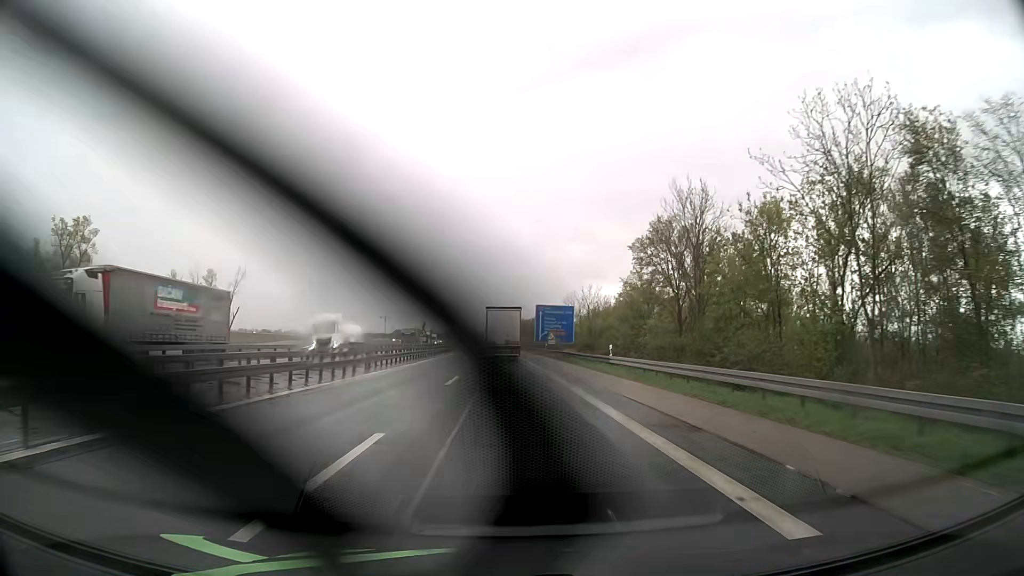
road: motorway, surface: asphalt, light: Day
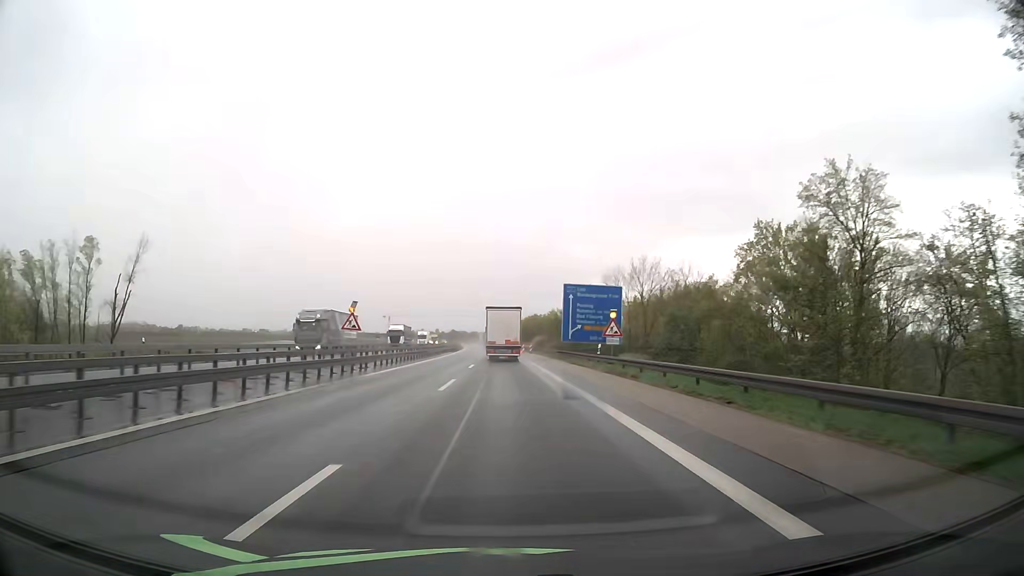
(-0.3, +38.7) m; -1°
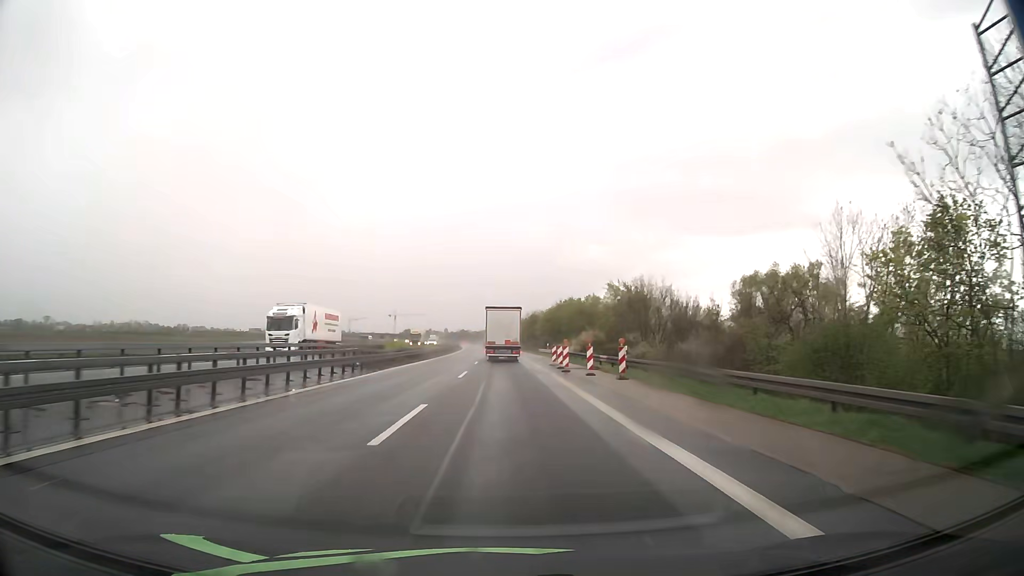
(-0.6, +64.6) m; -1°
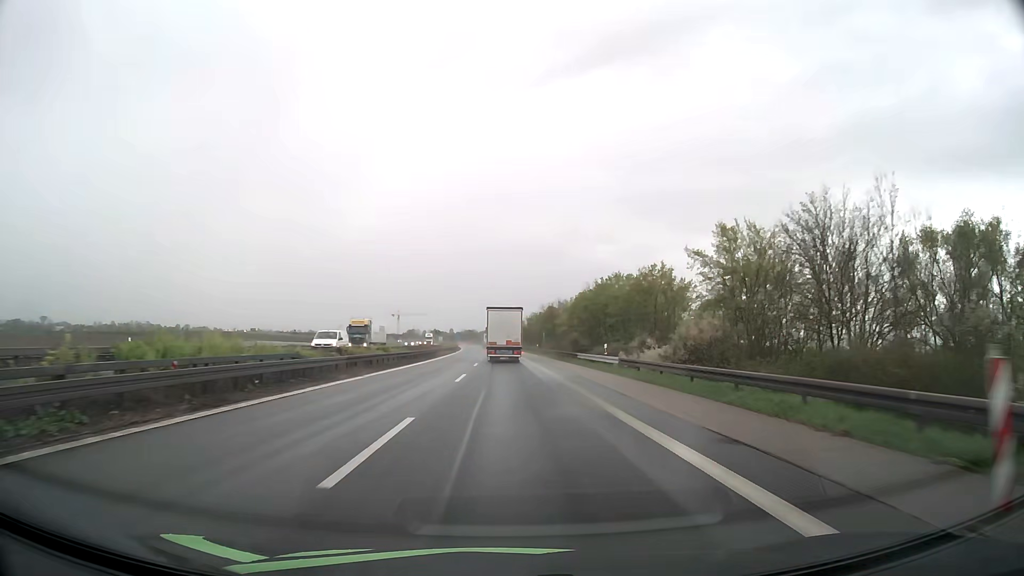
(-0.3, +38.8) m; -1°
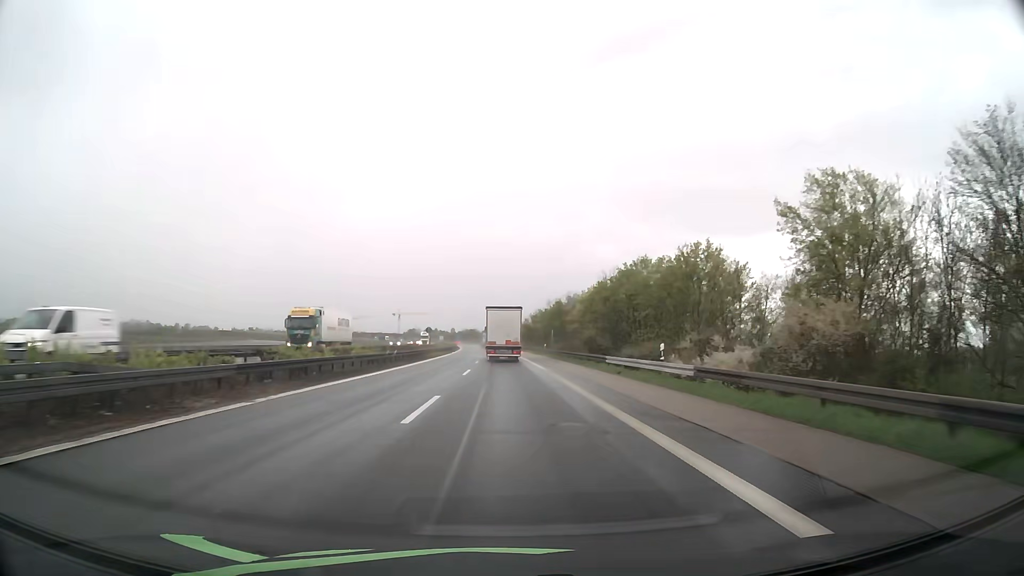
(0.0, +12.9) m; 0°
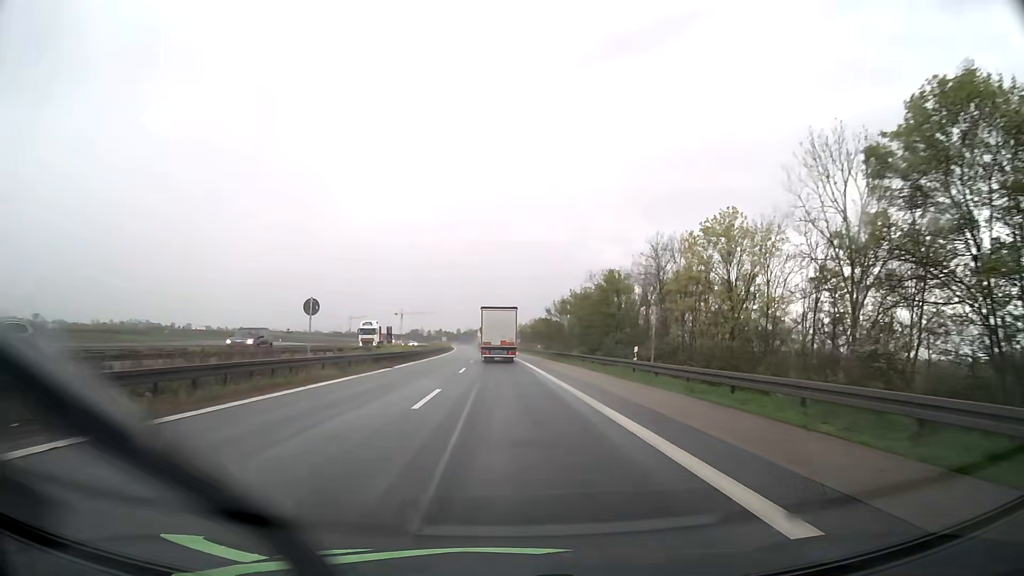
(-0.3, +51.6) m; -1°
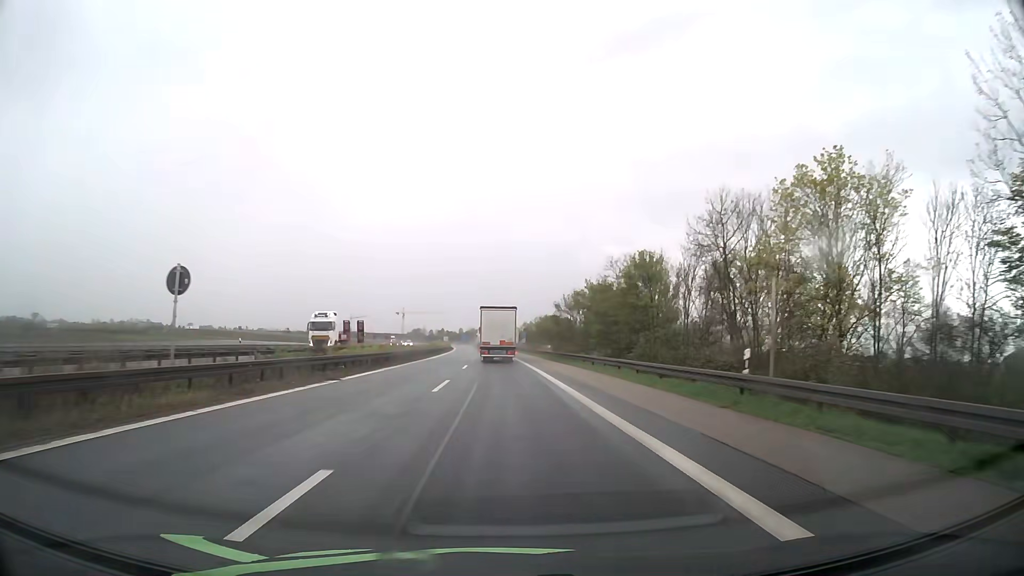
(0.0, +12.9) m; 0°
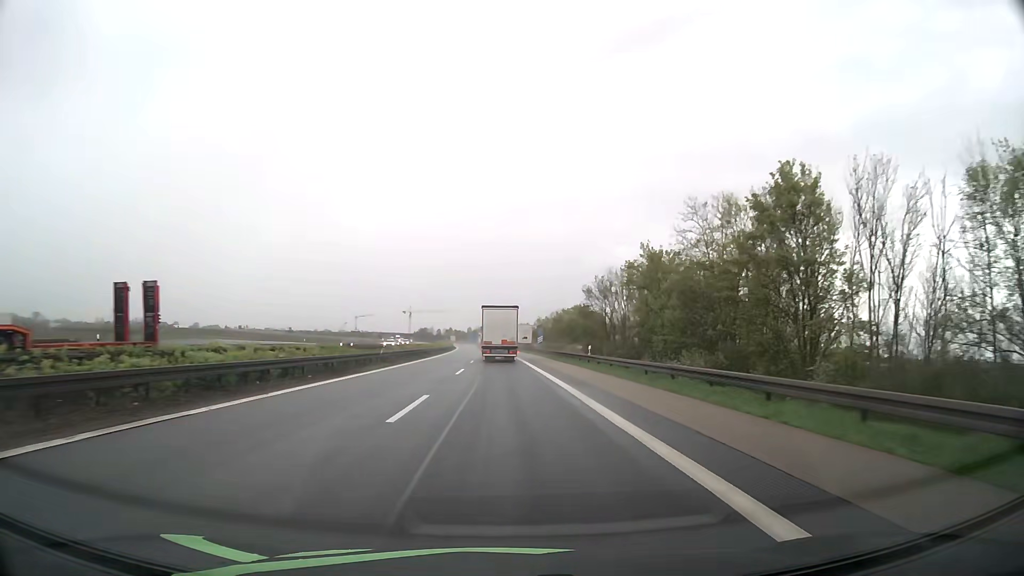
(-0.2, +25.7) m; -1°
(0, +10) (0, +20) (0, +30) (0, +40) (-1, +50) (-1, +60) (-1, +70) (-2, +80) (-2, +90) (-2, +100) m
